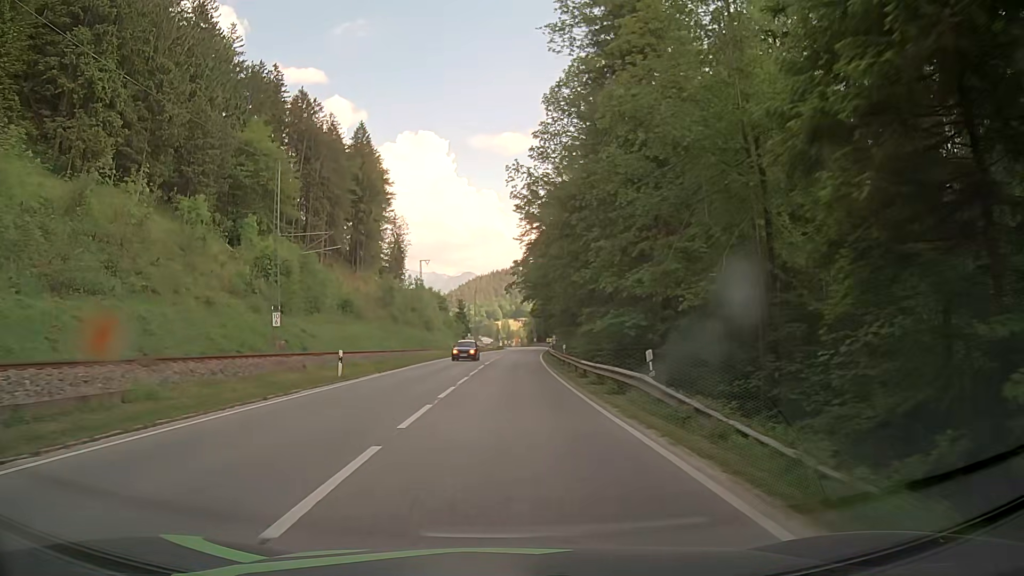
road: primary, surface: asphalt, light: Day
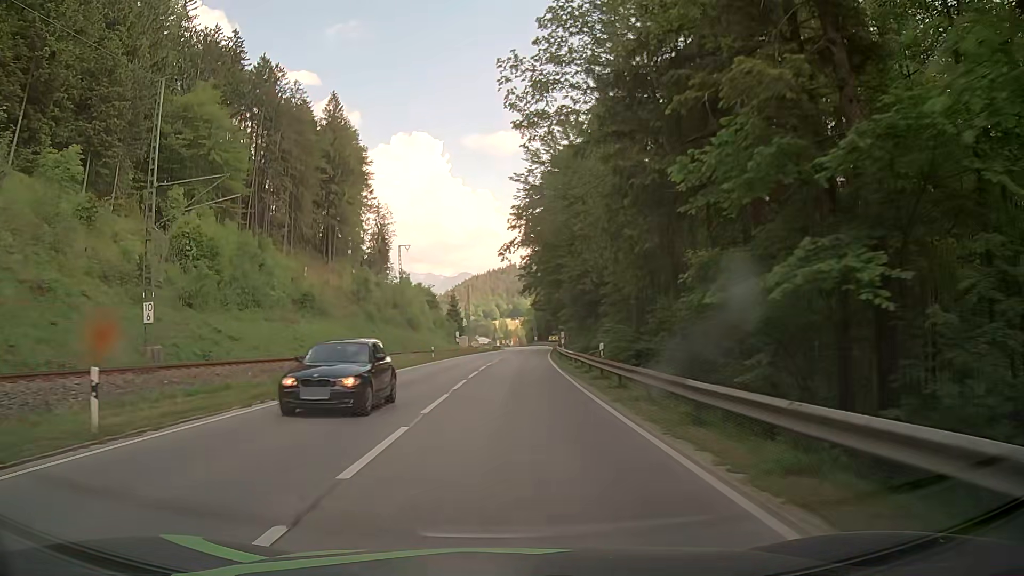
(+0.1, +15.8) m; 0°
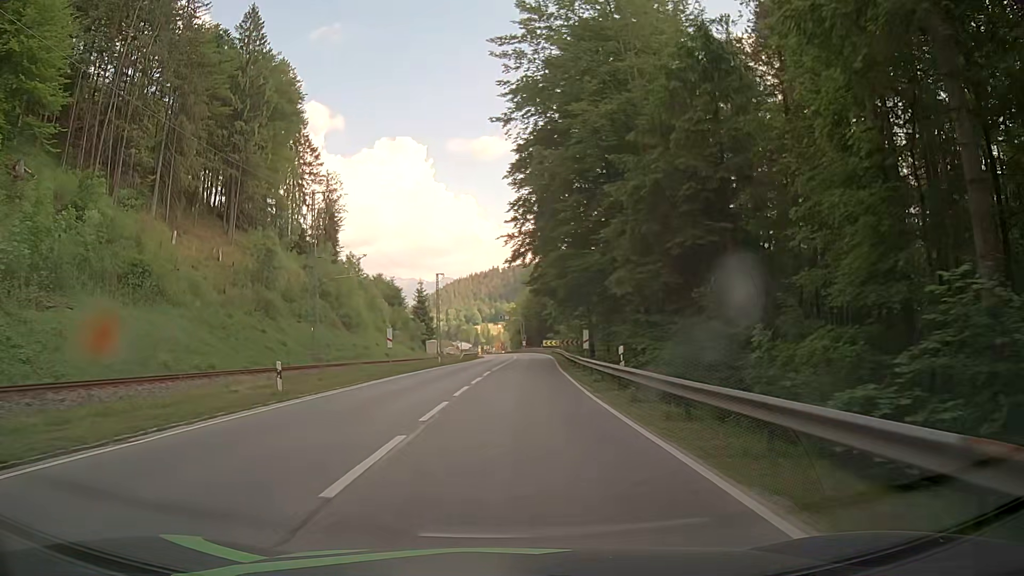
(+0.3, +31.0) m; +1°
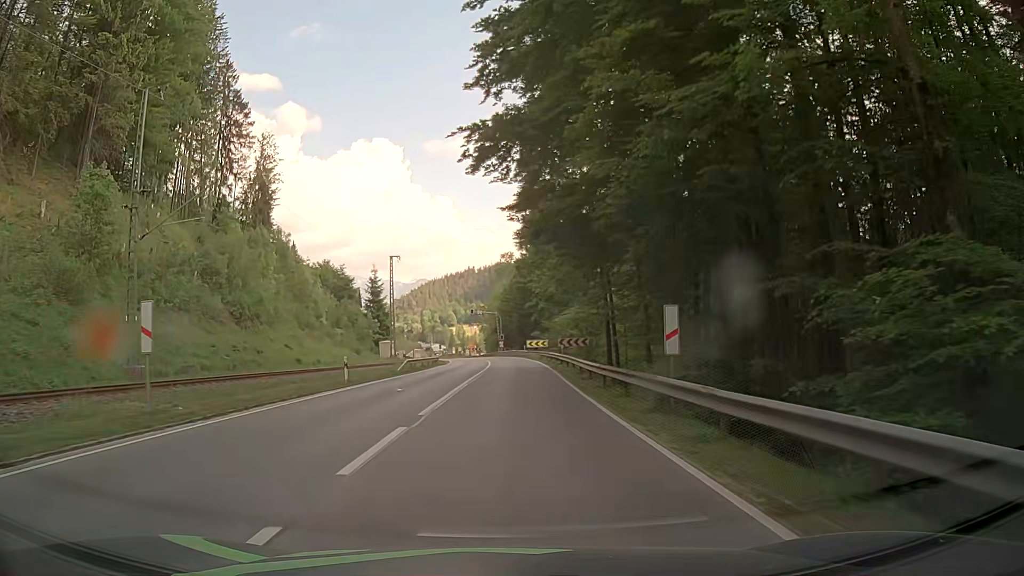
(+0.4, +23.0) m; +2°
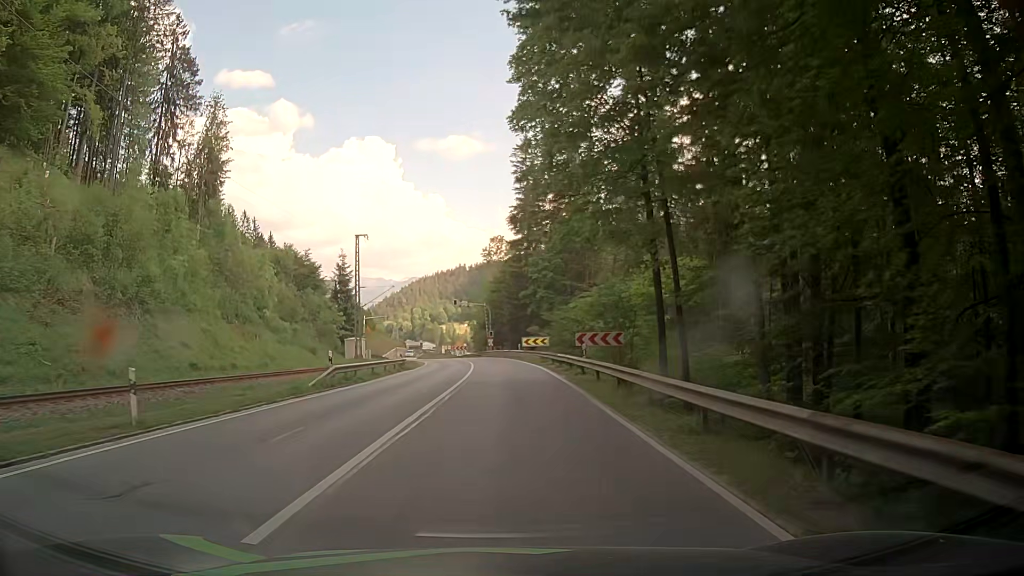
(+0.2, +15.3) m; +1°
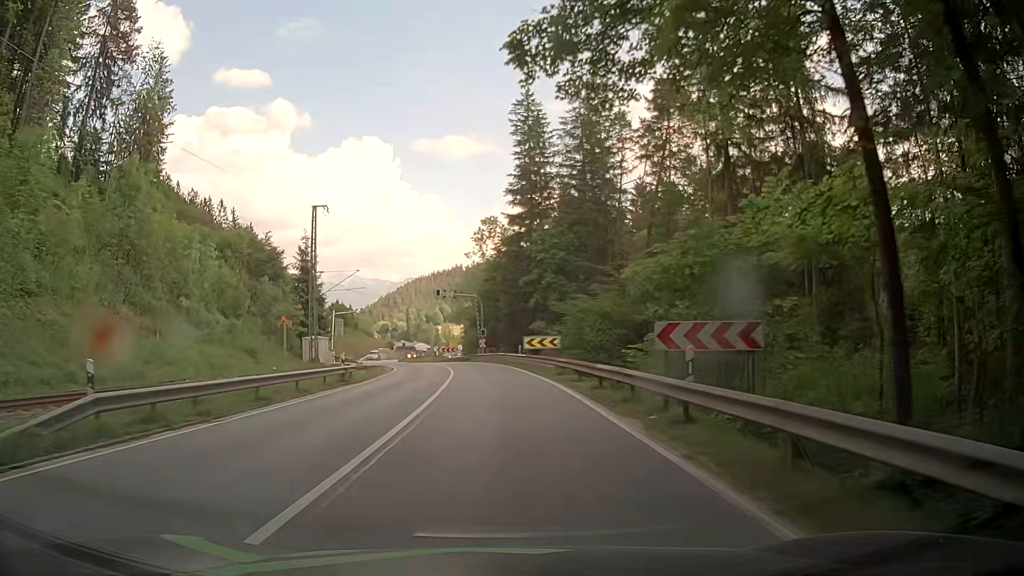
(+0.1, +15.3) m; 0°
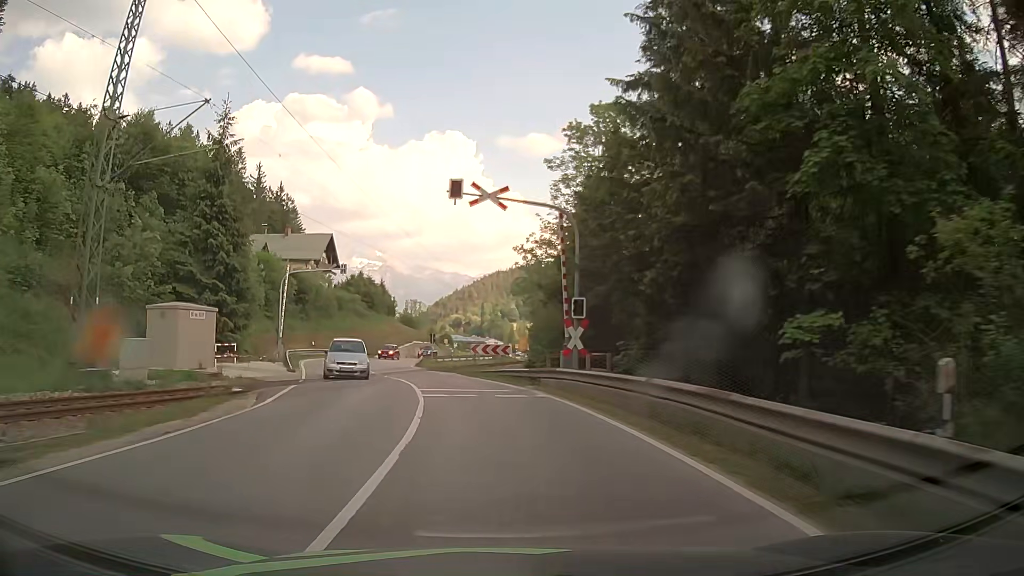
(-1.2, +38.0) m; -6°
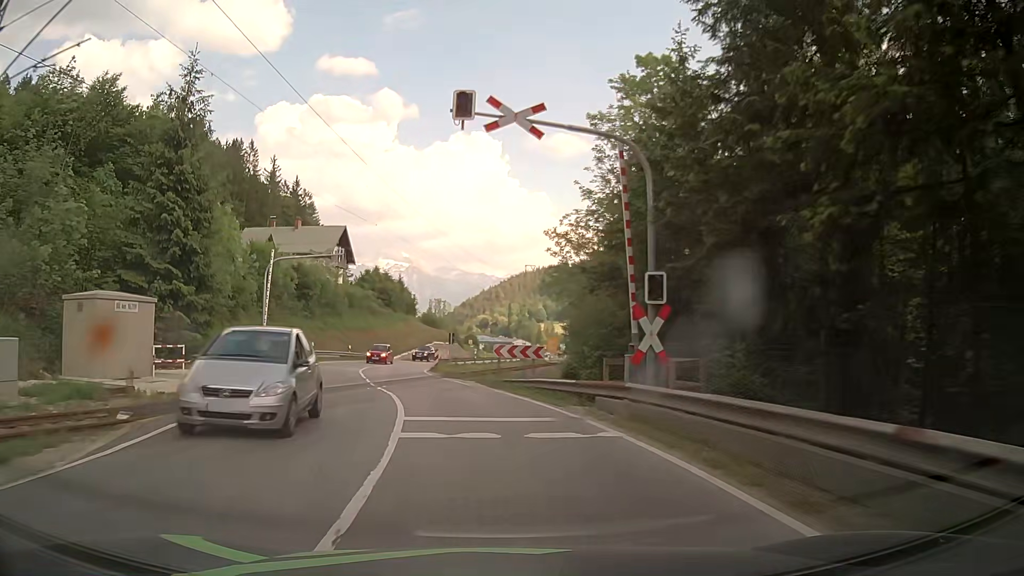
(-0.1, +7.6) m; -2°
(0, +10) (-2, +20) (-4, +30) (-6, +39) (-7, +49) (-7, +59) (-5, +69) (-3, +79) (-2, +89) (-1, +99) m
